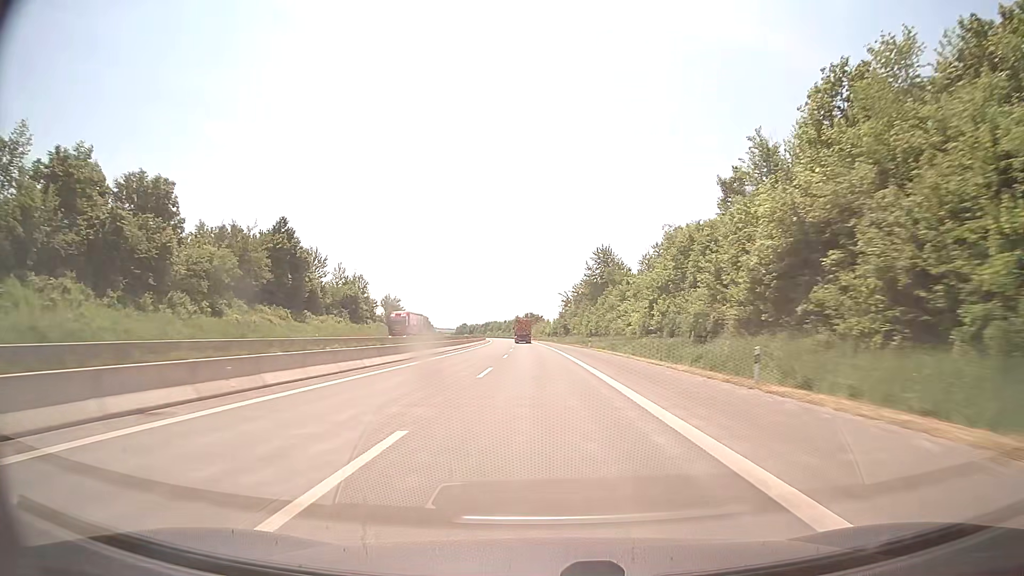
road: motorway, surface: asphalt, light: Day
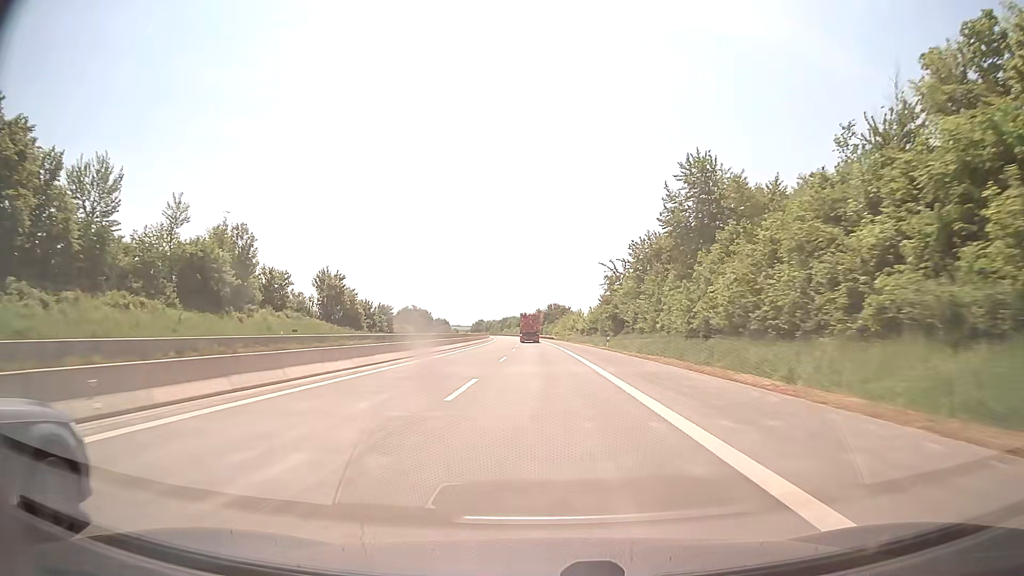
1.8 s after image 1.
(-1.1, +61.7) m; -2°
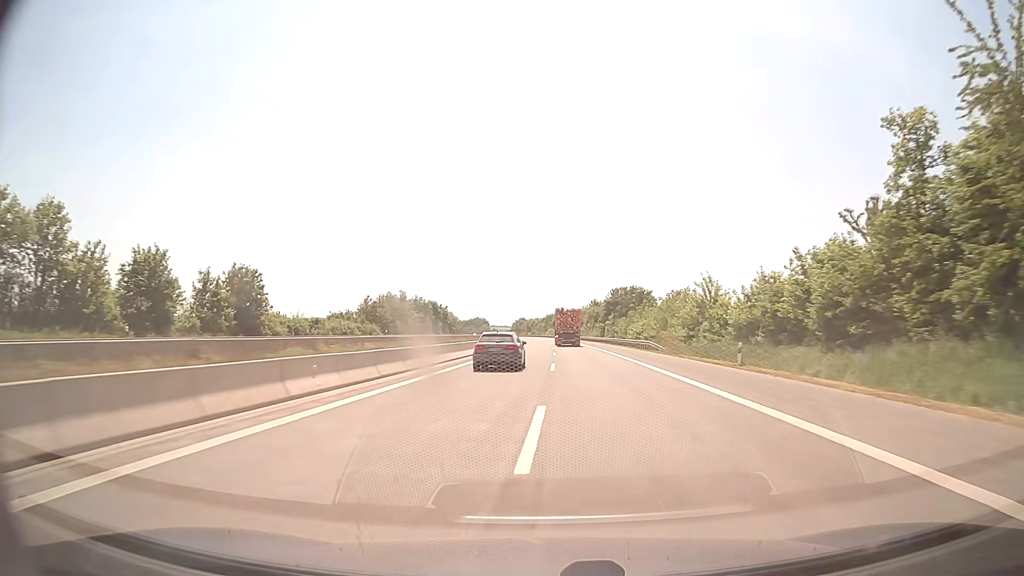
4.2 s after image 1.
(-2.7, +78.3) m; -4°
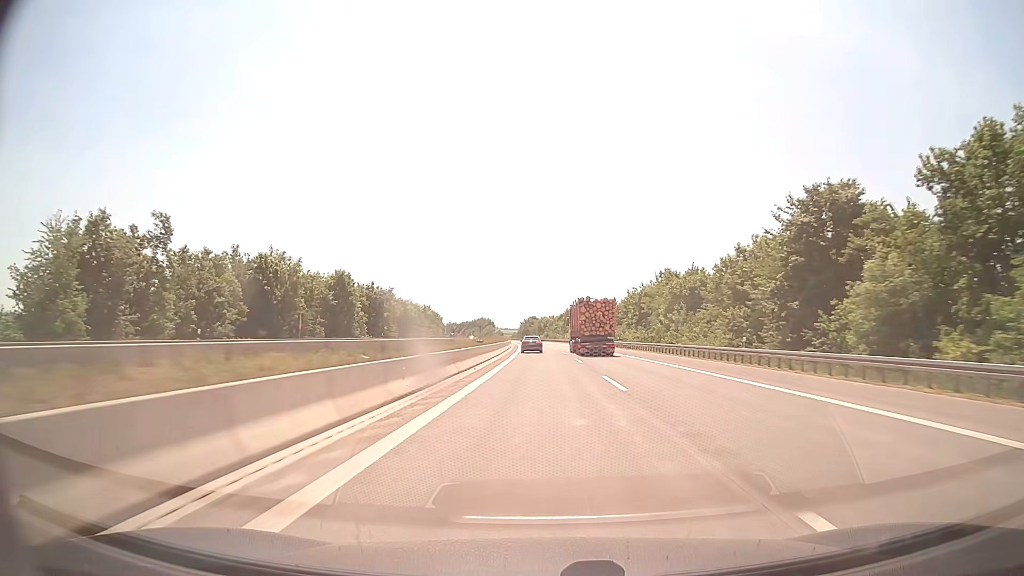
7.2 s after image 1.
(-1.4, +97.9) m; -1°
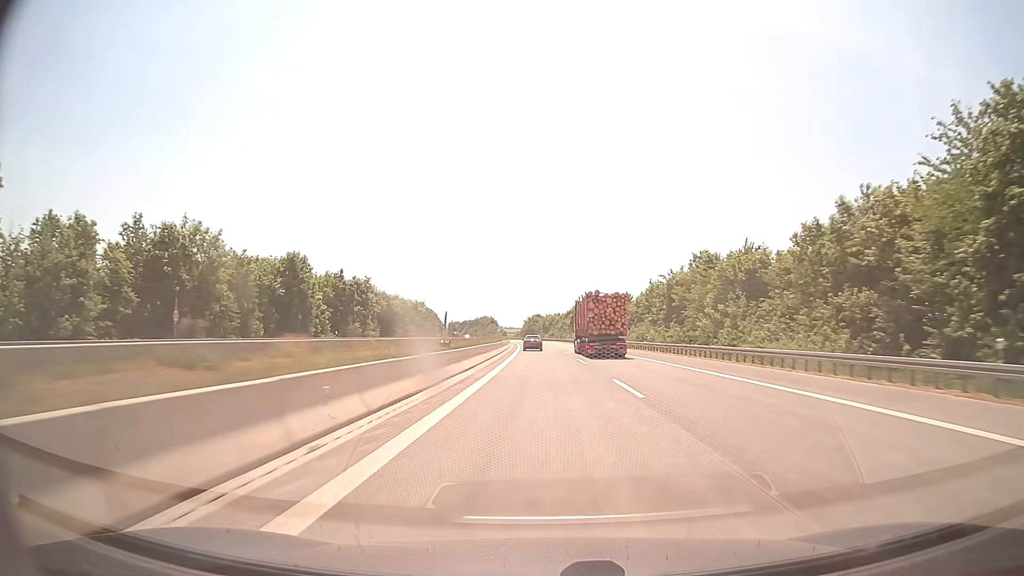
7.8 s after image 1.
(-0.1, +20.1) m; 0°
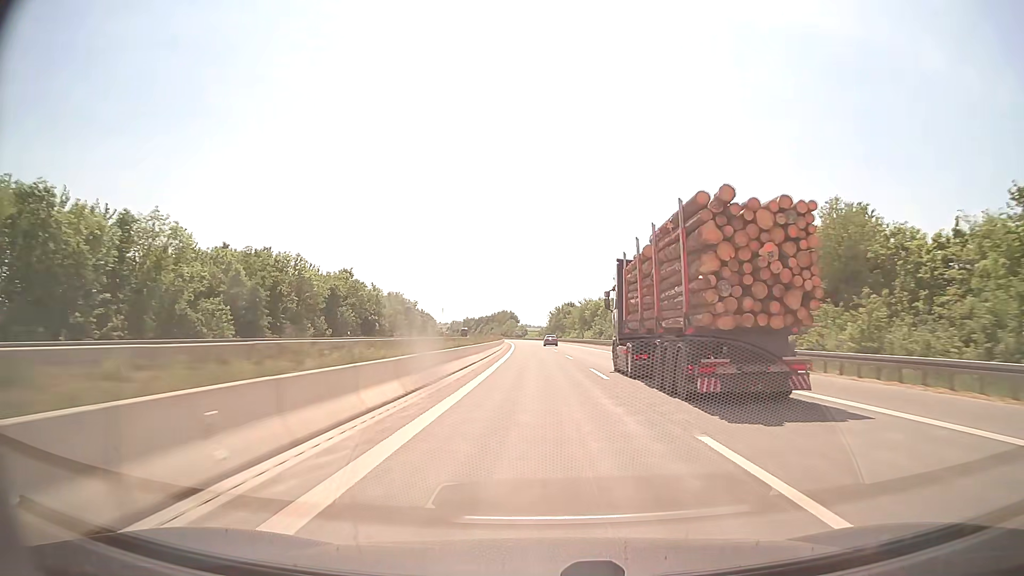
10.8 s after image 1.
(-1.8, +101.8) m; -2°
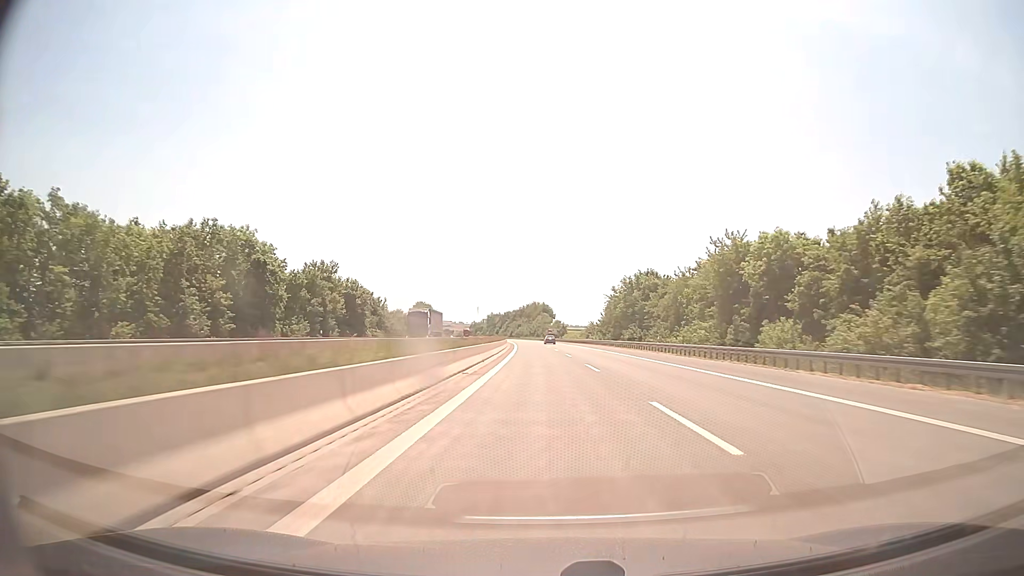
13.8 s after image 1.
(-3.0, +103.0) m; -3°
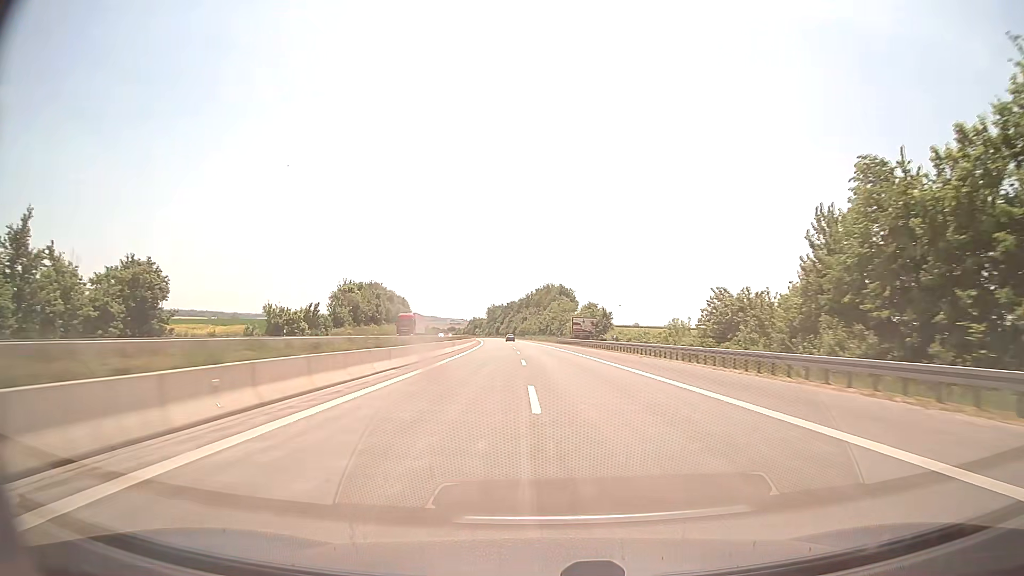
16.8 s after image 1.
(-0.8, +103.7) m; -1°
(0, +10) (0, +20) (0, +30) (-1, +40) (-1, +50) (-1, +60) (-2, +70) (-2, +80) (-3, +90) (-3, +100) m
